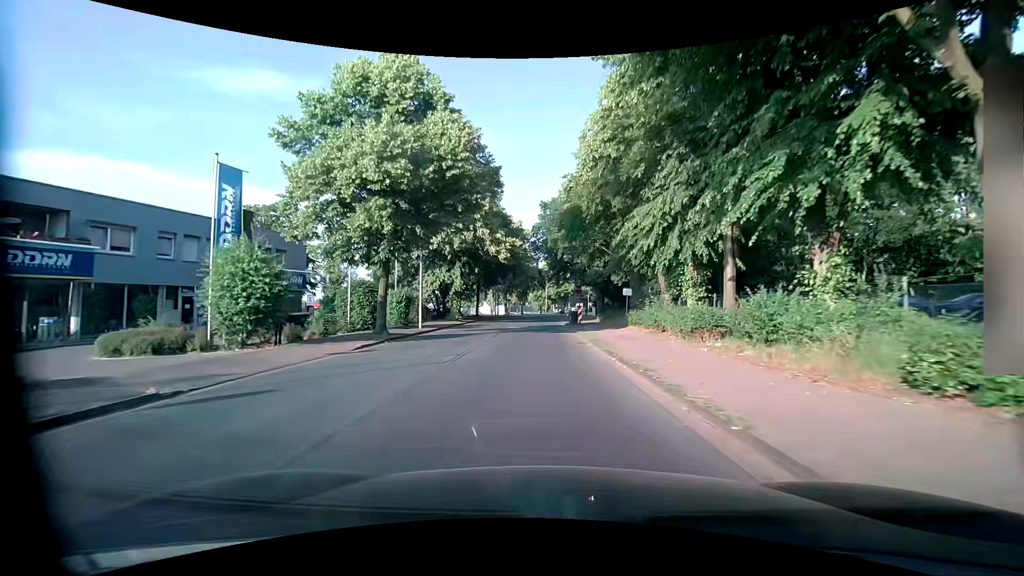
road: tertiary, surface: asphalt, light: Day
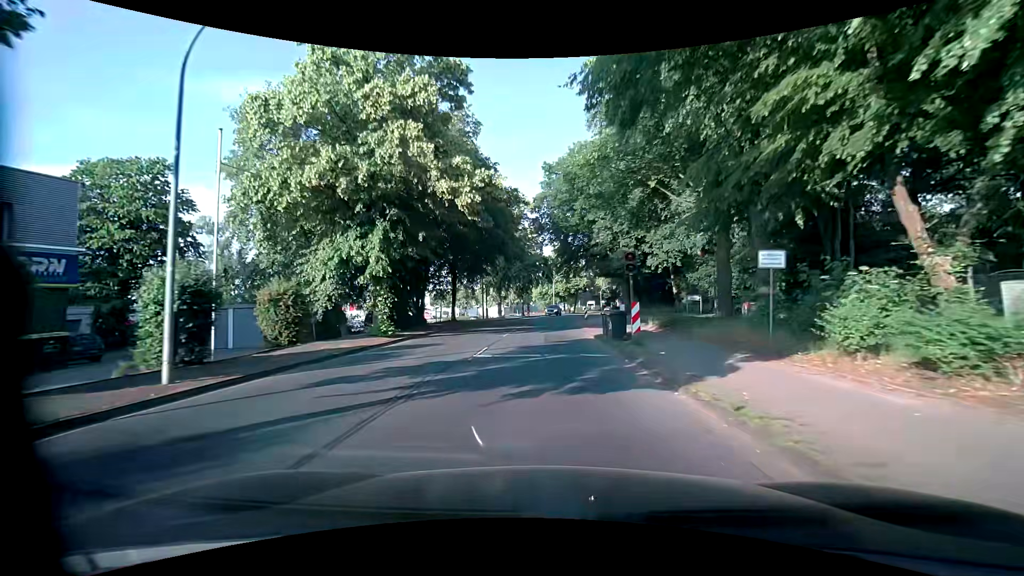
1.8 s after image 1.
(-0.1, +20.2) m; -1°
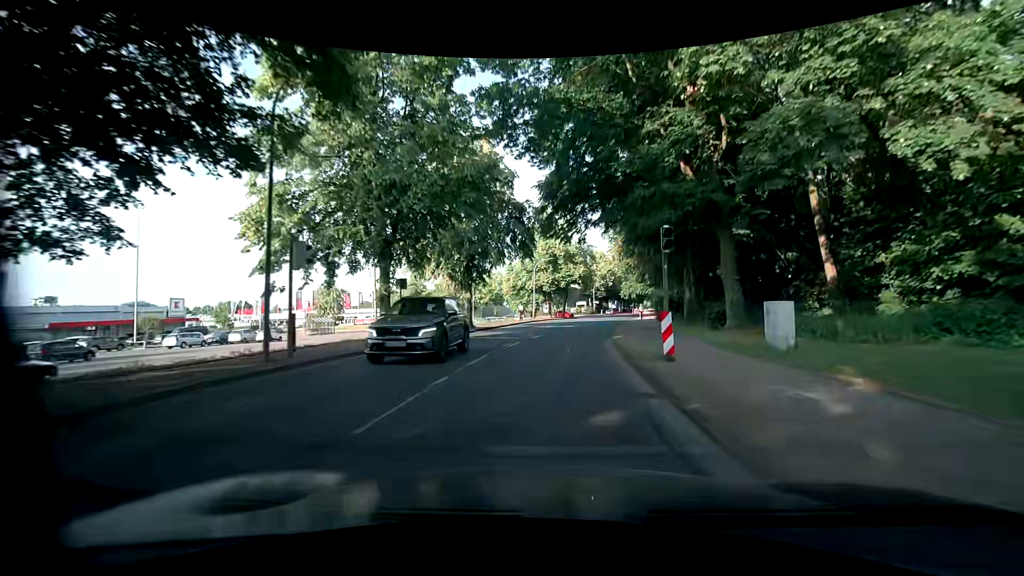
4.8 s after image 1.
(+0.6, +35.6) m; +2°
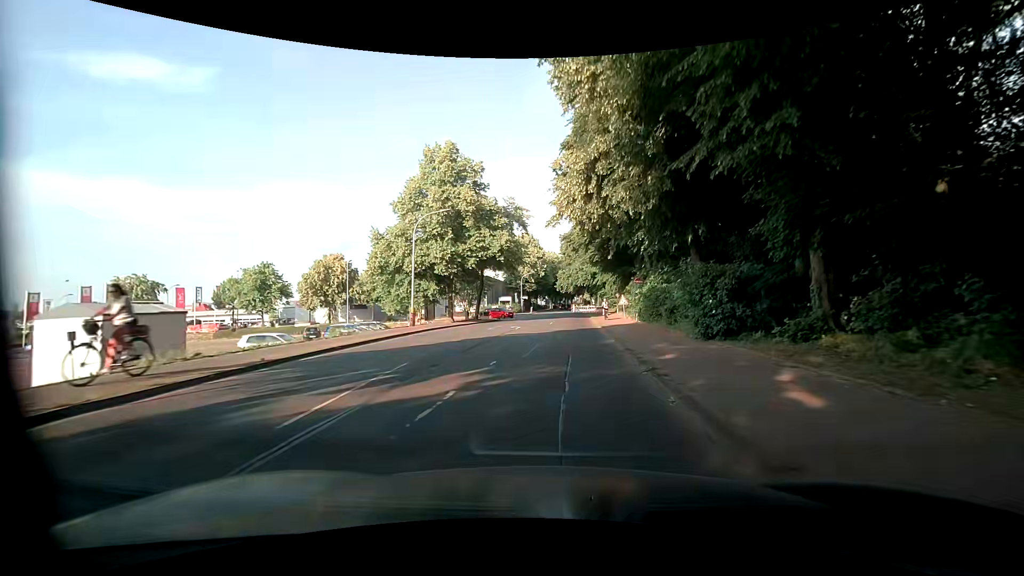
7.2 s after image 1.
(+2.0, +29.3) m; +8°
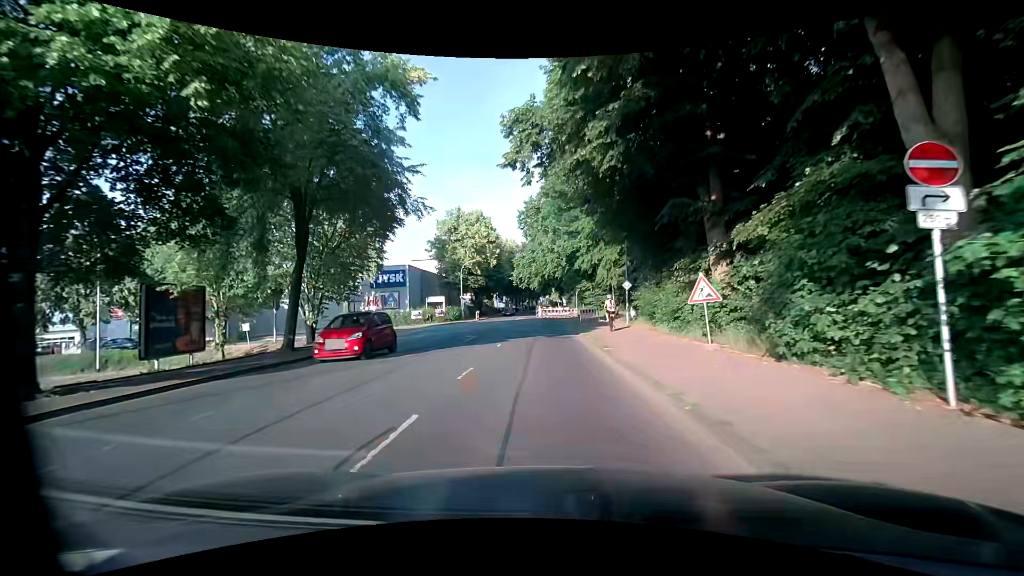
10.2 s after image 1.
(+2.2, +30.9) m; +5°
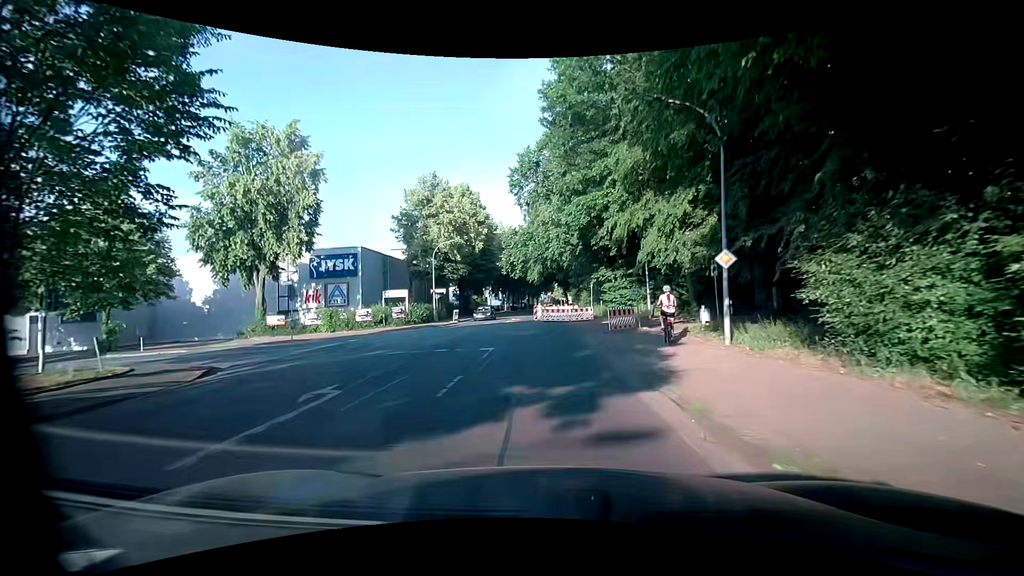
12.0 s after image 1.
(0.0, +16.5) m; -2°
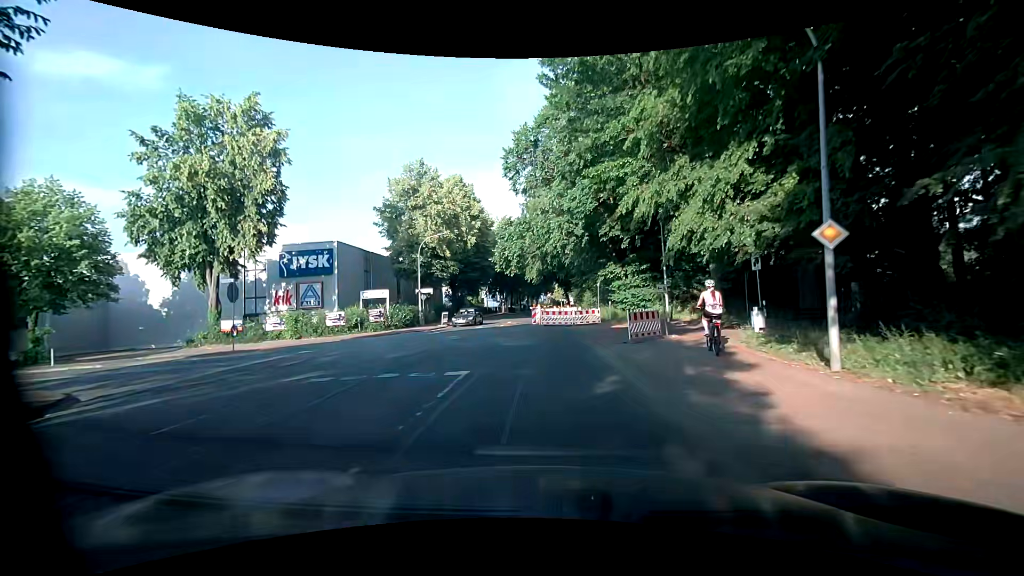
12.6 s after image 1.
(+0.1, +5.1) m; +1°
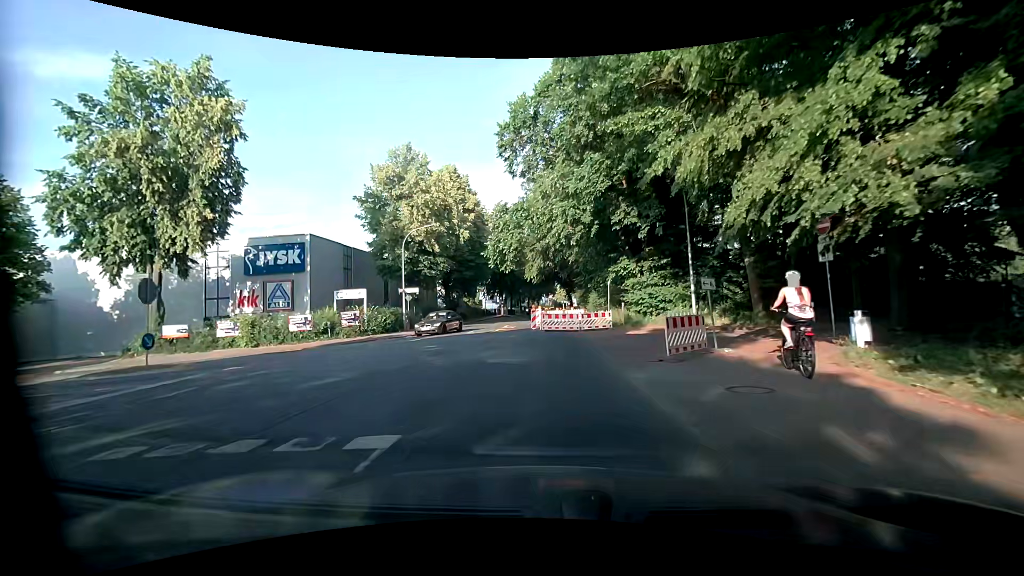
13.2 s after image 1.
(0.0, +5.0) m; -1°
(0, +10) (-1, +20) (-2, +30) (-3, +40) (-2, +50) (-1, +60) (0, +70) (0, +80) (+1, +90) (+1, +100) m
